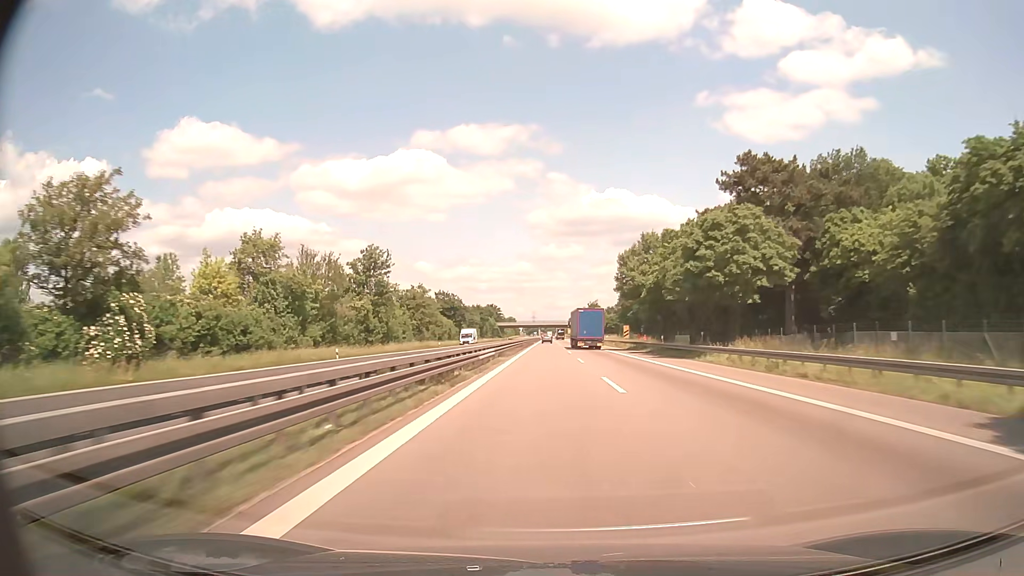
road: trunk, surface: asphalt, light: Day
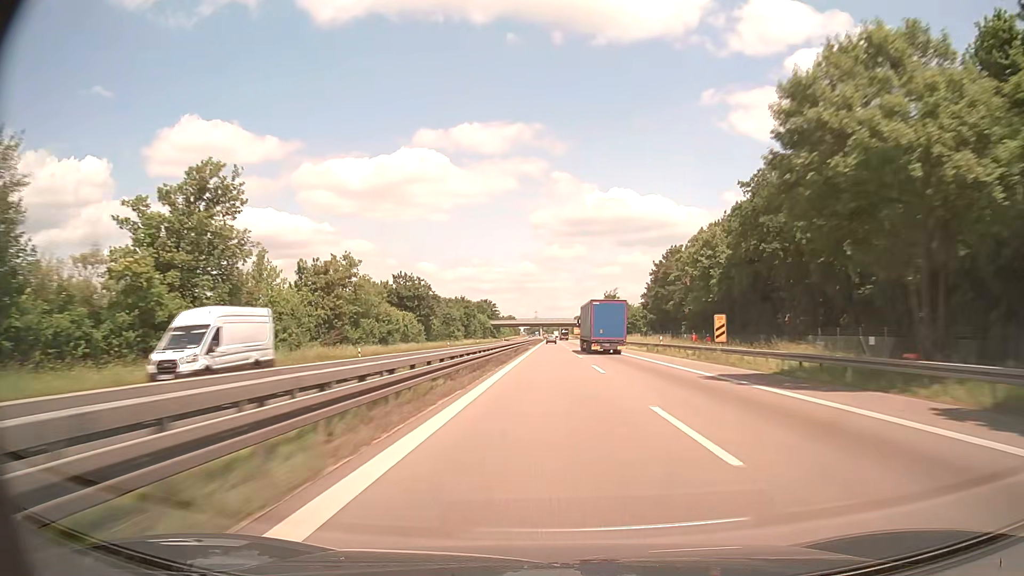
(-0.2, +44.7) m; 0°
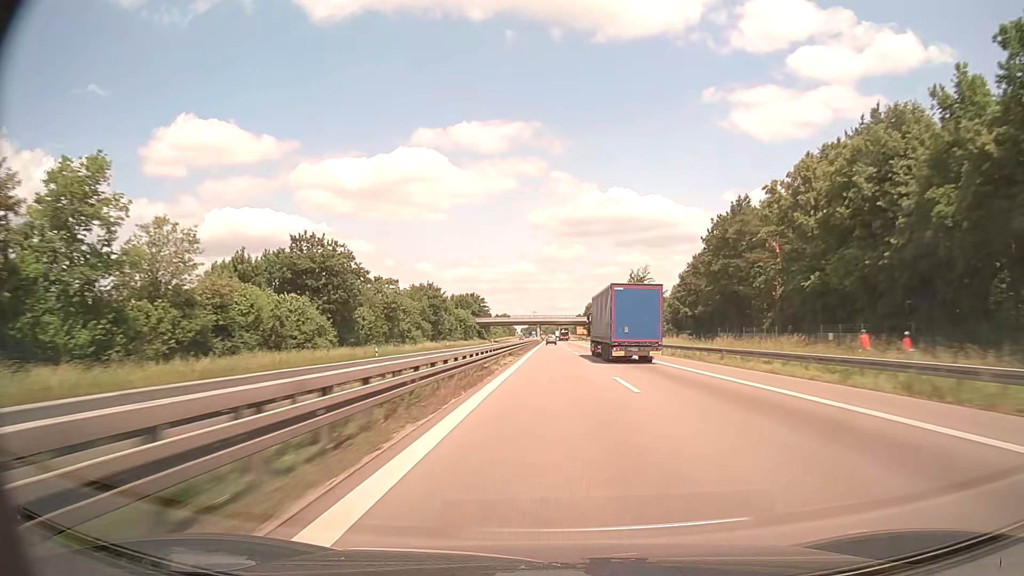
(+0.1, +44.3) m; 0°
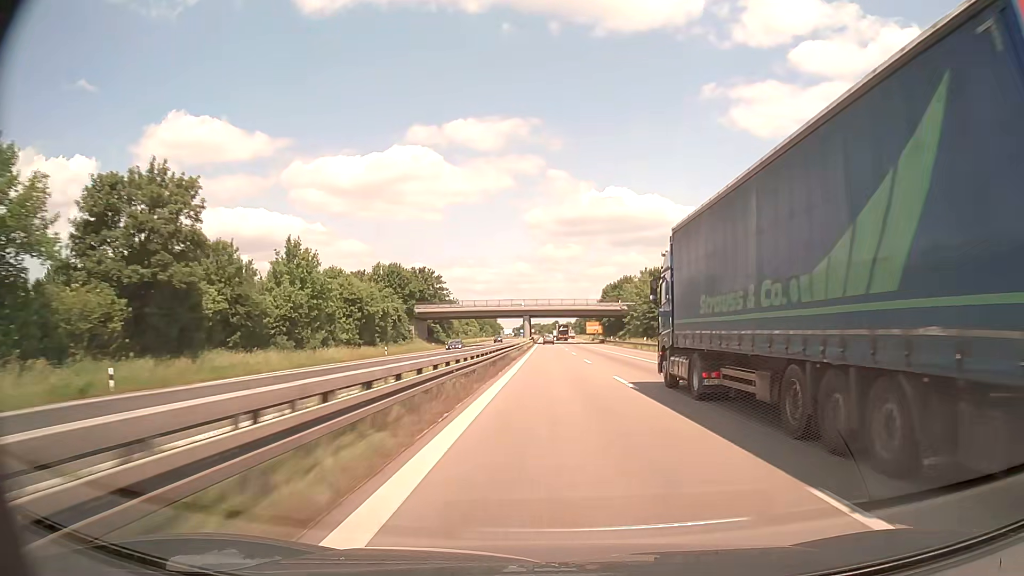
(+0.2, +88.4) m; +1°
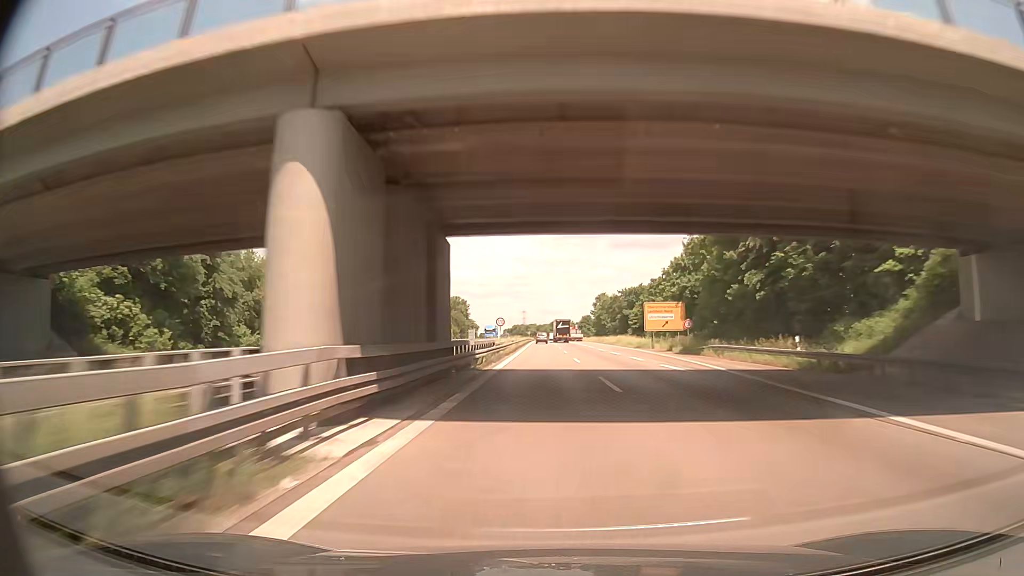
(0.0, +108.8) m; 0°
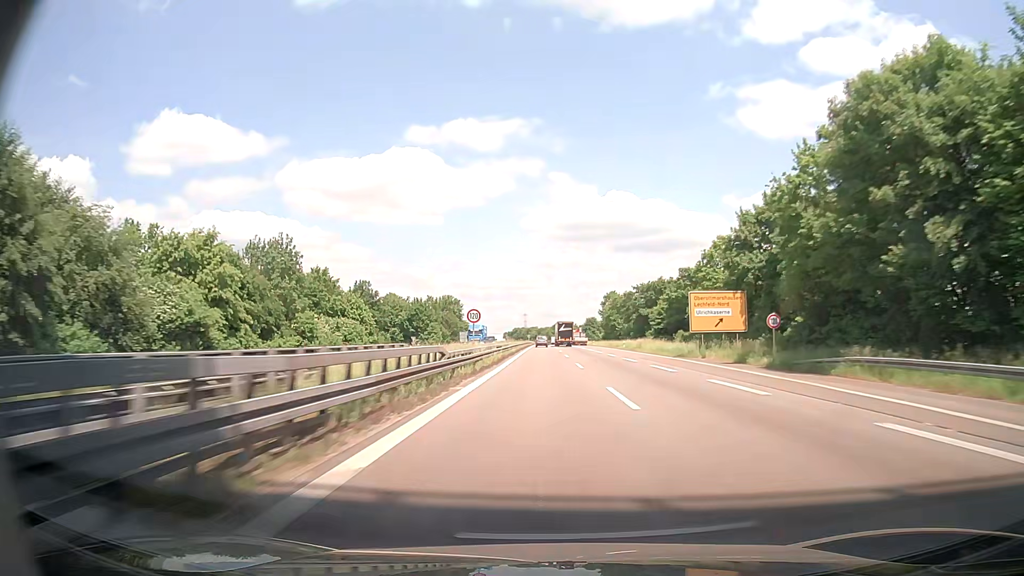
(0.0, +21.4) m; 0°
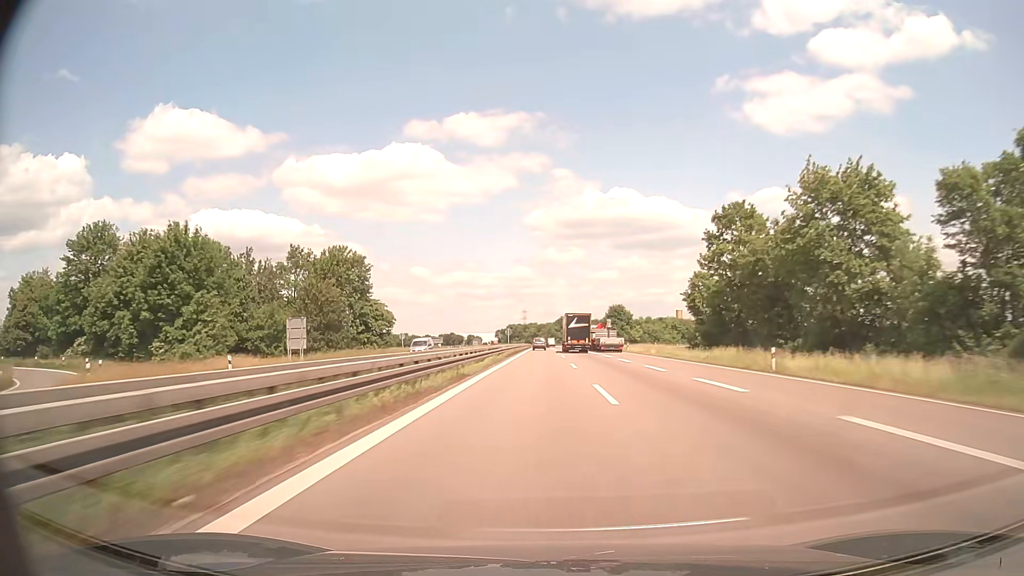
(-0.9, +106.6) m; 0°
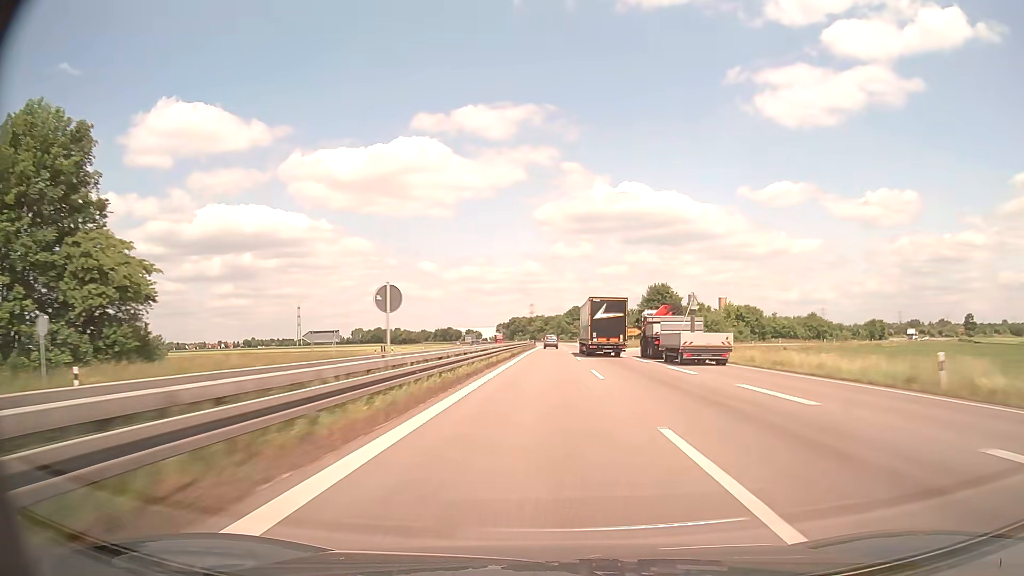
(-0.4, +63.7) m; -1°
(0, +10) (0, +20) (0, +30) (0, +40) (0, +50) (0, +60) (0, +70) (0, +80) (0, +90) (0, +100) m
